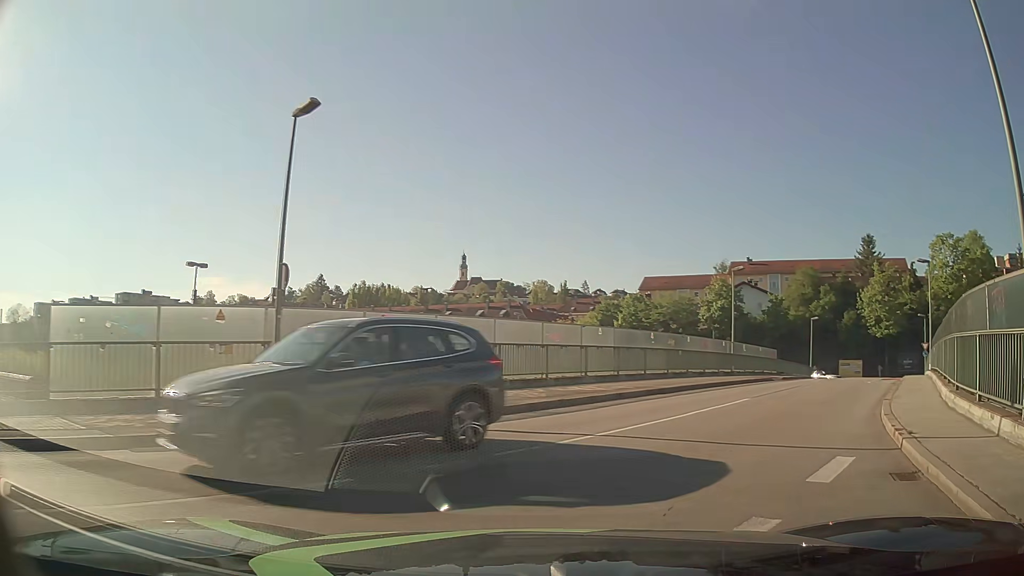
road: unclassified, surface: asphalt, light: Day
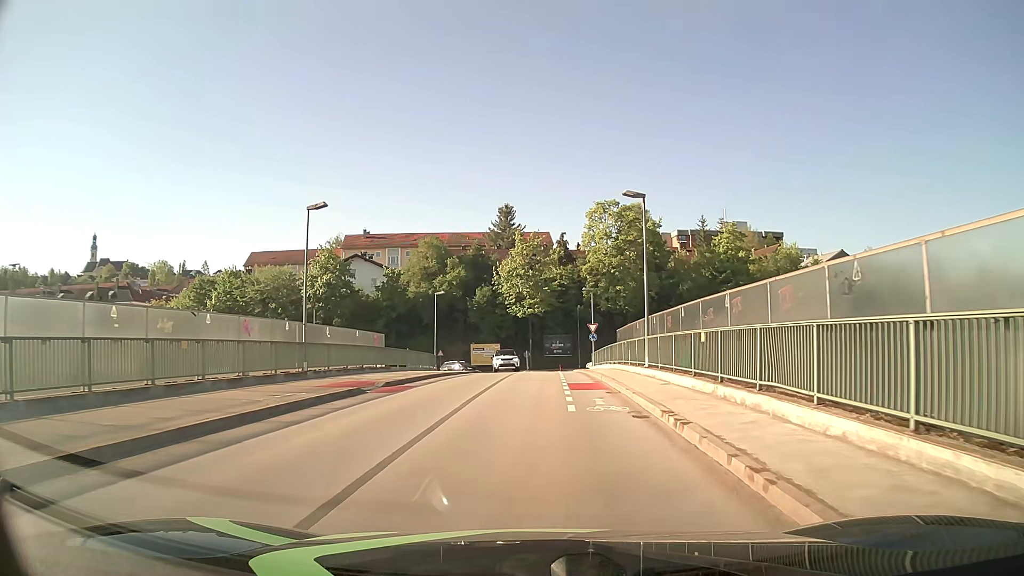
(+5.7, +14.6) m; +34°
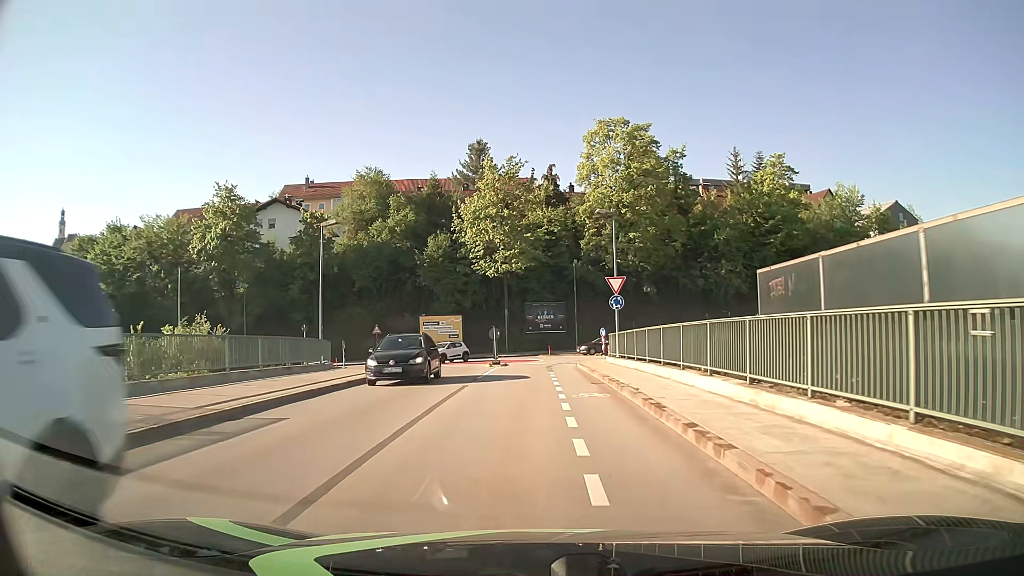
(+0.4, +25.8) m; +1°
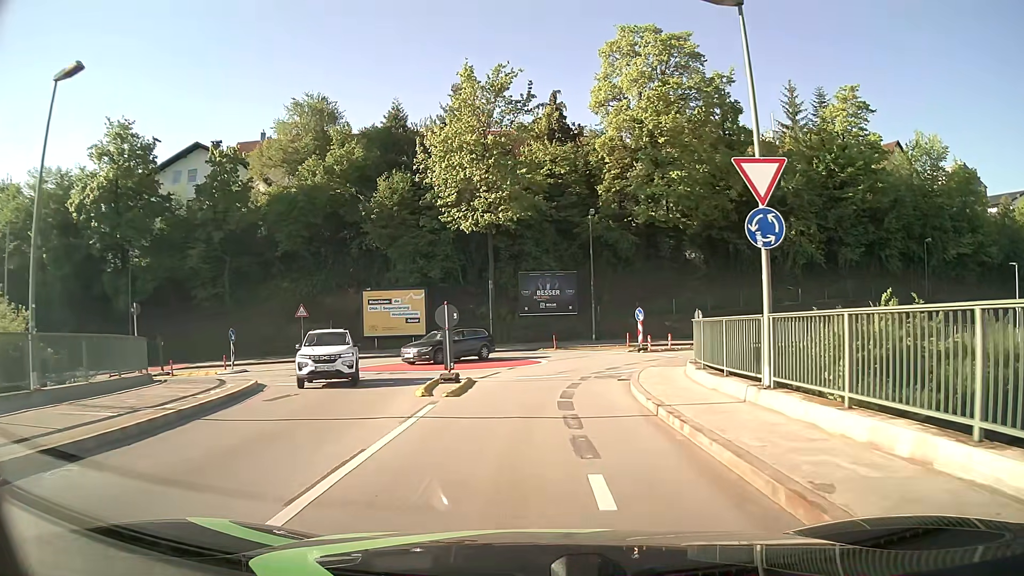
(-0.1, +18.4) m; 0°
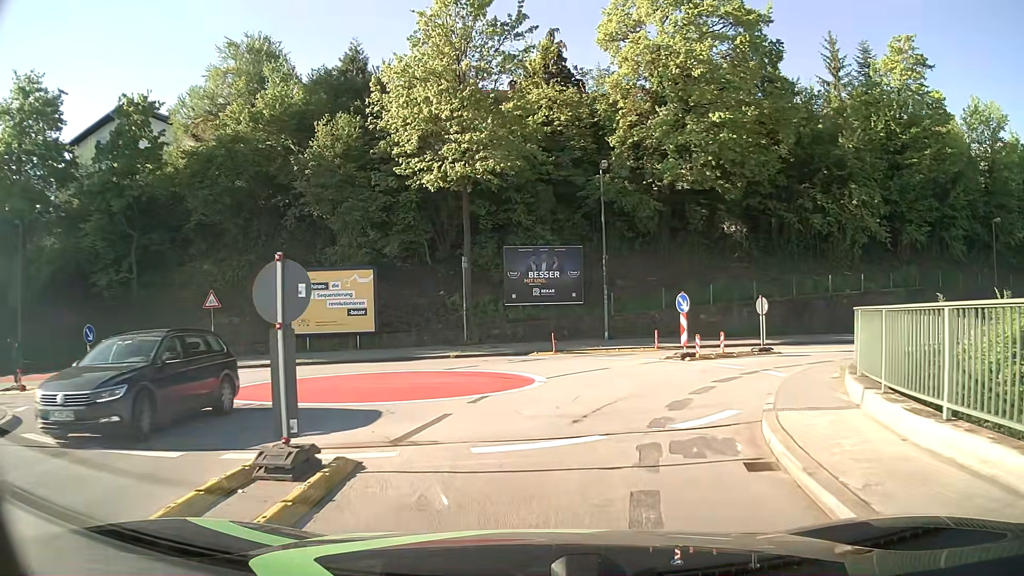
(+0.1, +10.7) m; +1°
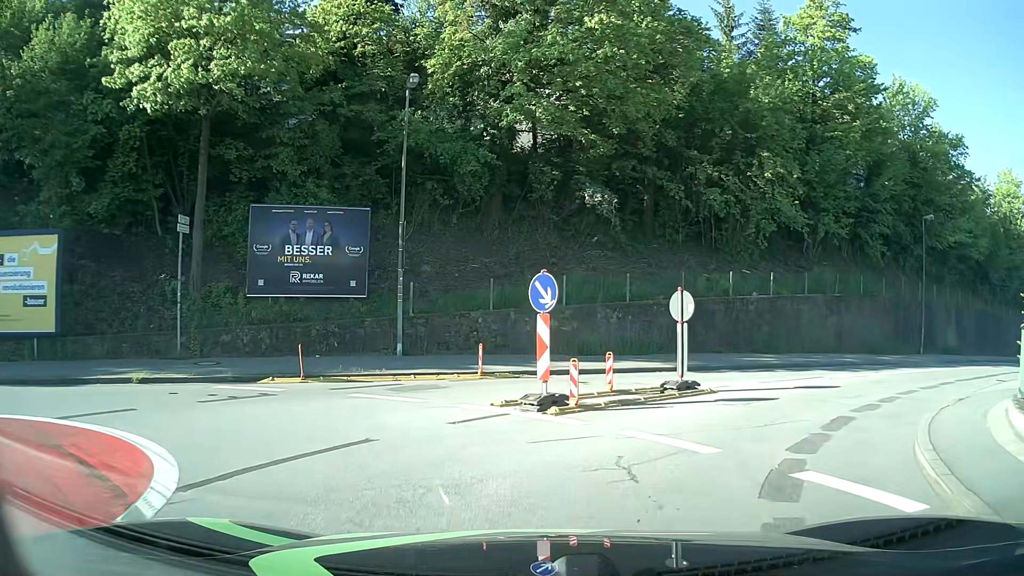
(+1.2, +10.8) m; +14°
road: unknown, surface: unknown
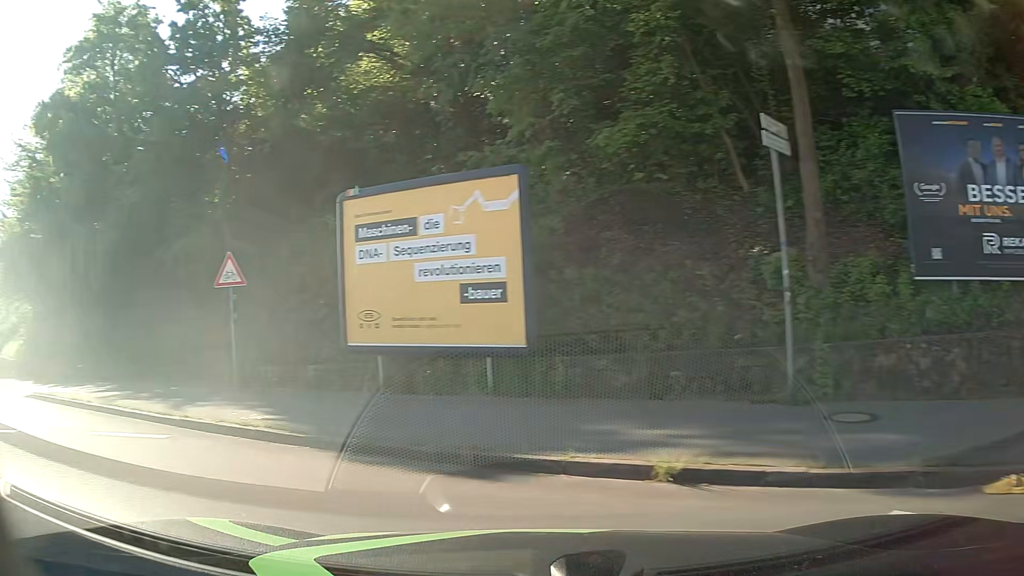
(-3.0, +8.8) m; -54°
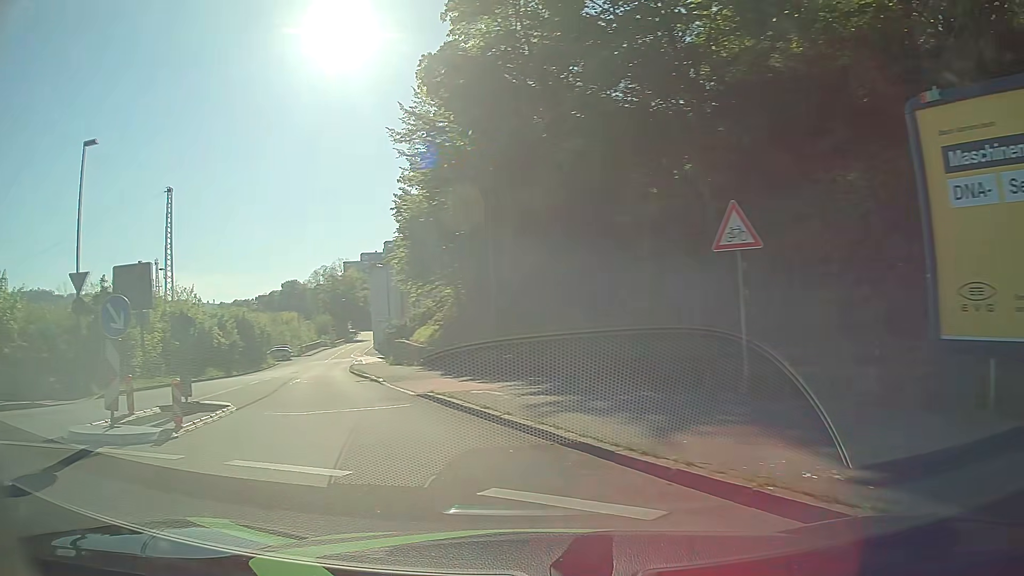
(-1.7, +4.5) m; -40°
(-2, +10) (-5, +19) (-8, +29) (-10, +39) (-13, +48) (-15, +58) (-17, +68) (-19, +78) (-20, +88) (-22, +97) m
